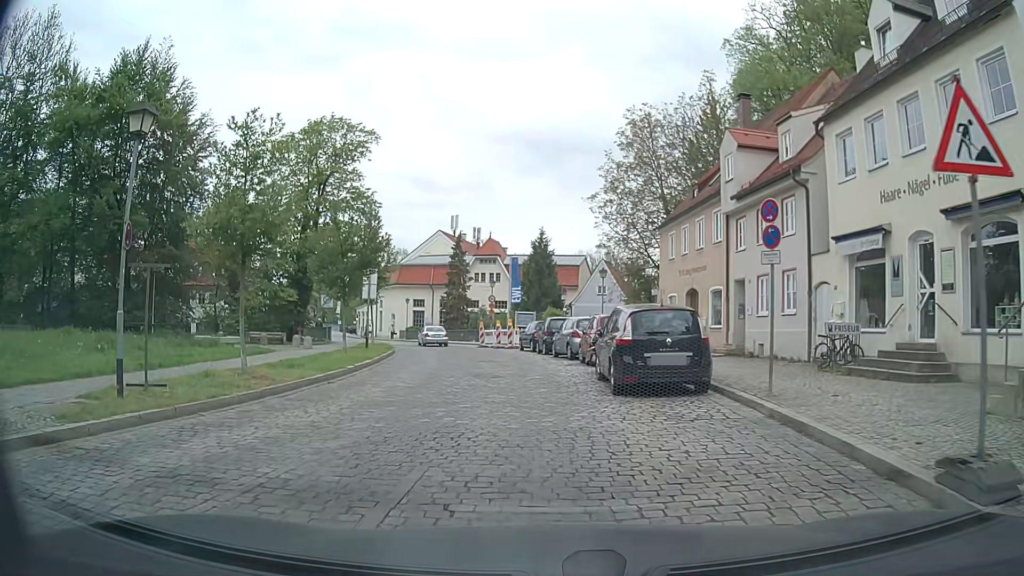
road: residential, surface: sett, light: Day
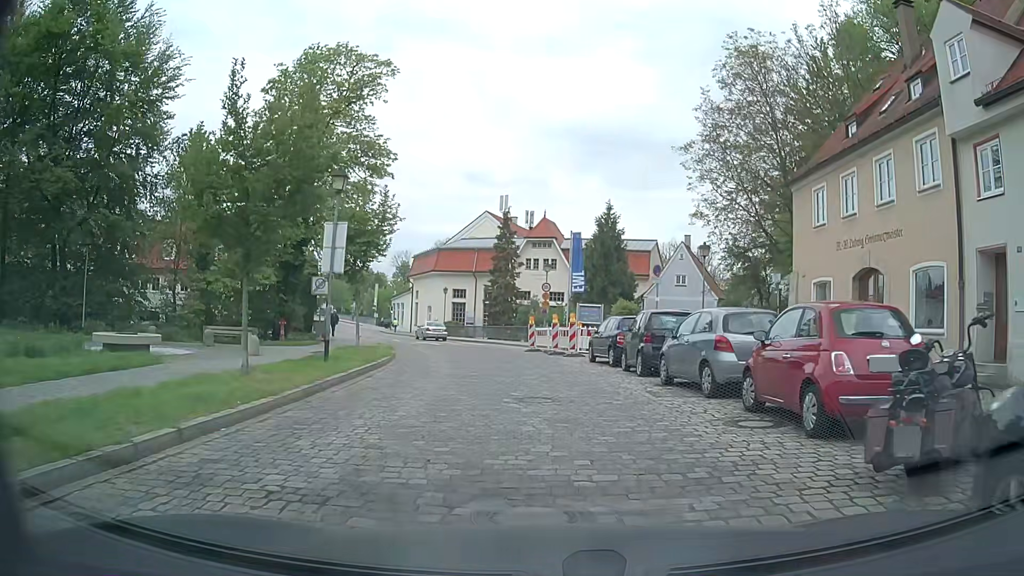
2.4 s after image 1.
(-0.7, +12.2) m; -3°
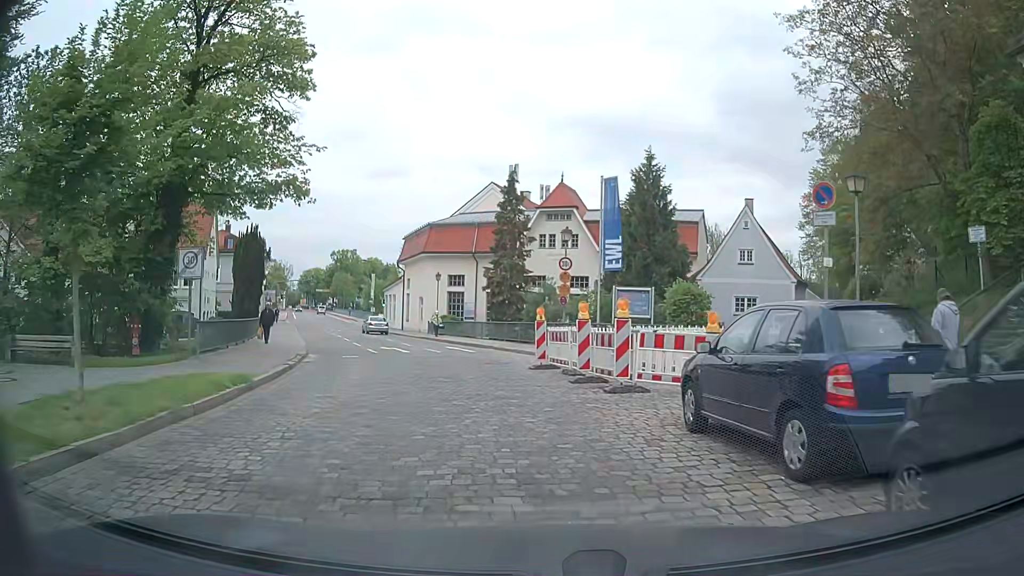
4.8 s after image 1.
(-0.1, +14.0) m; -2°
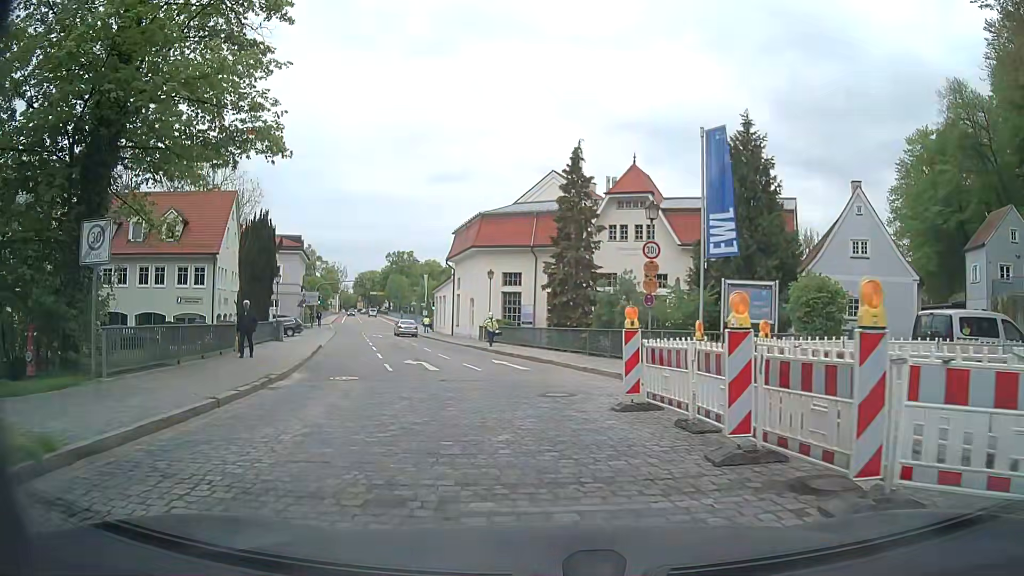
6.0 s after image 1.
(-0.4, +7.5) m; -5°
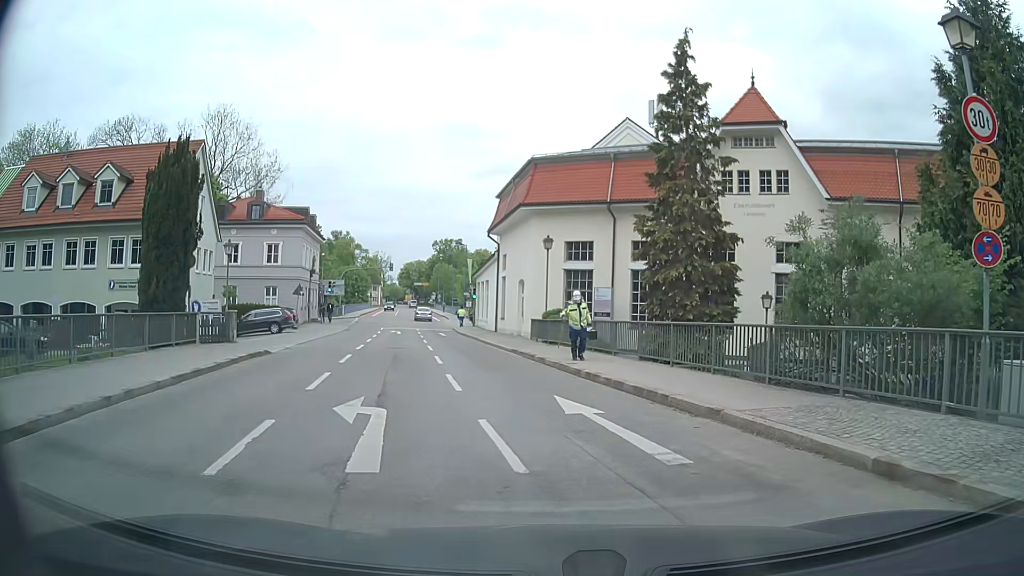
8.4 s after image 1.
(-1.2, +14.1) m; -5°
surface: asphalt
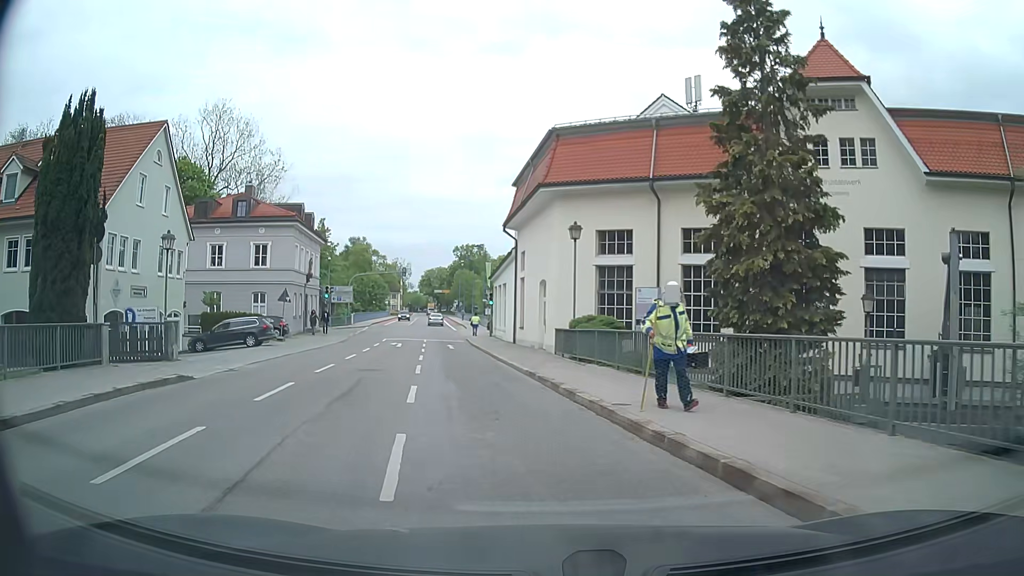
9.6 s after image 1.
(-0.1, +6.6) m; -3°
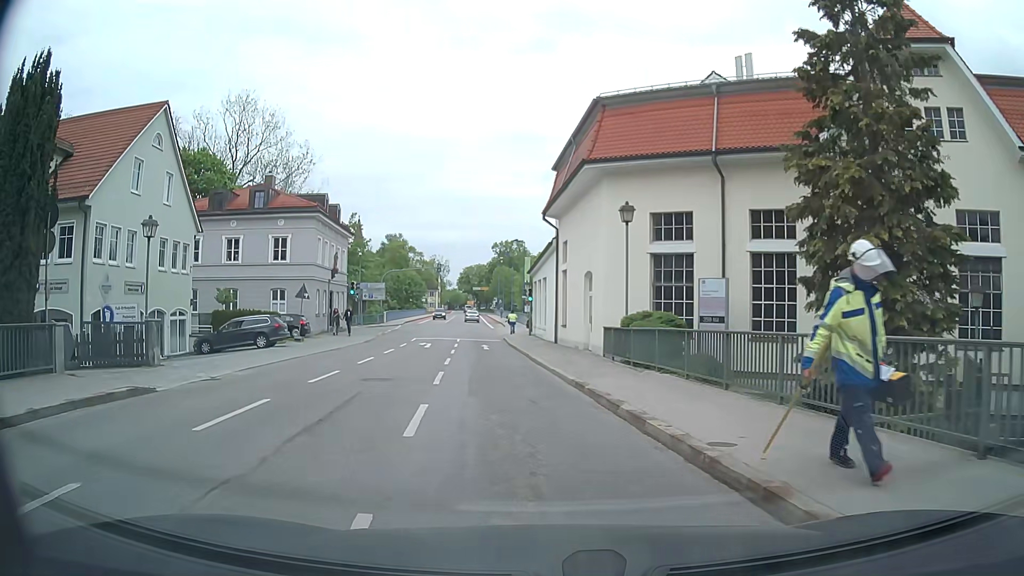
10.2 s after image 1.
(-0.1, +3.6) m; -4°
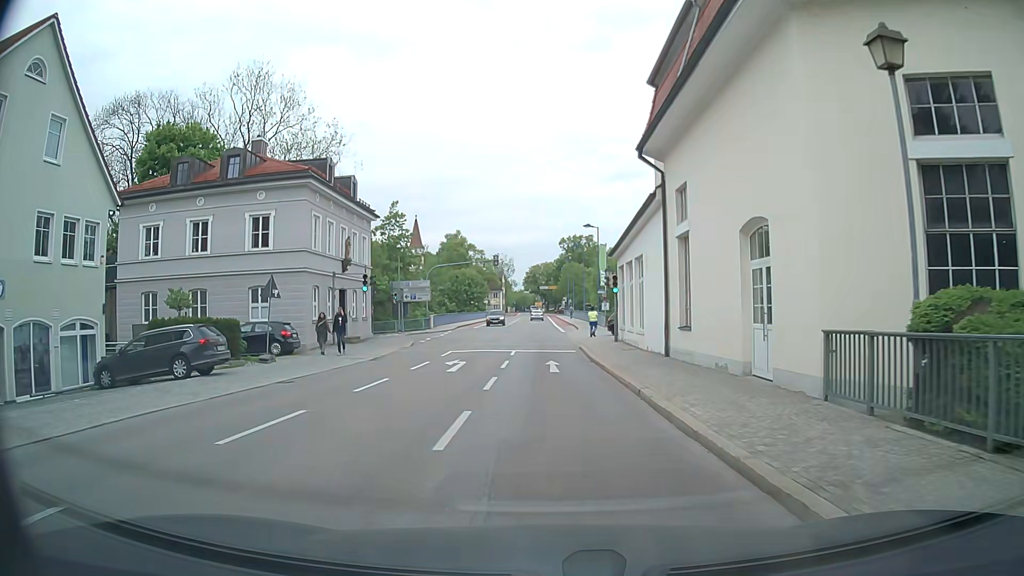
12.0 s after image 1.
(-0.9, +13.1) m; -5°
(0, +10) (0, +20) (0, +30) (-1, +40) (-1, +50) (-1, +60) (-1, +70) (-1, +80) (-2, +90) (-2, +100) m
